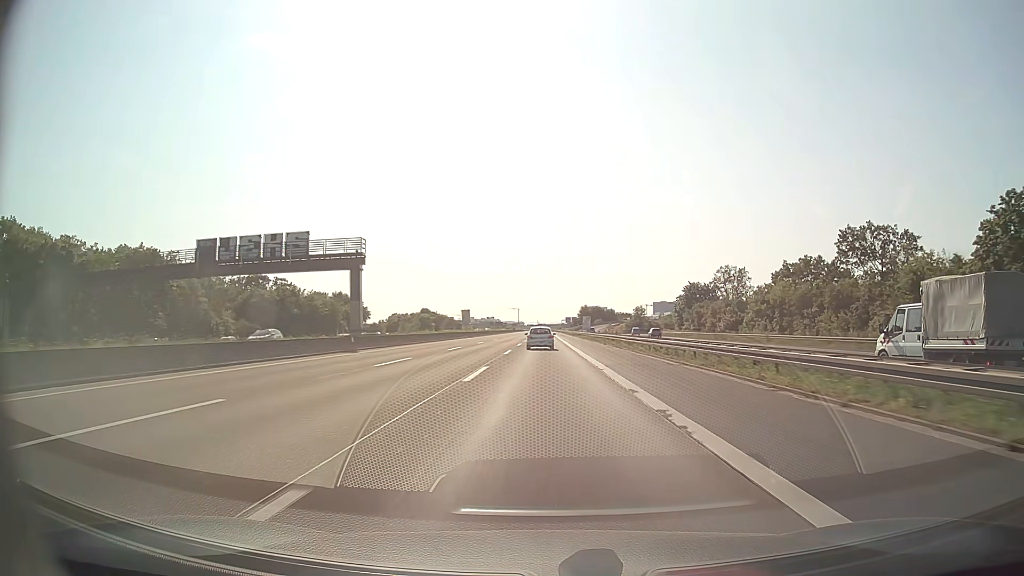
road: motorway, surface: asphalt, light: Day
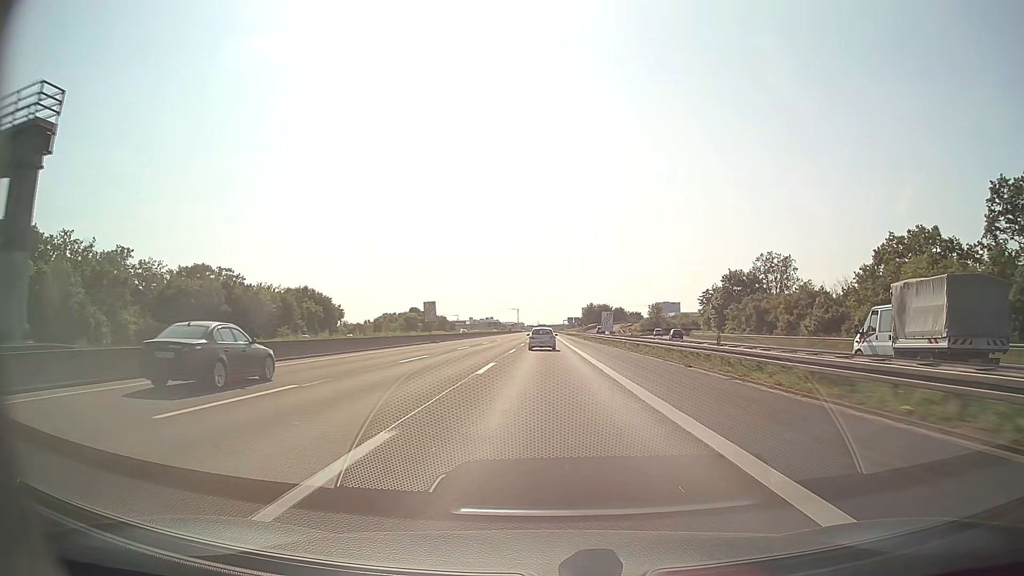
(0.0, +32.4) m; 0°
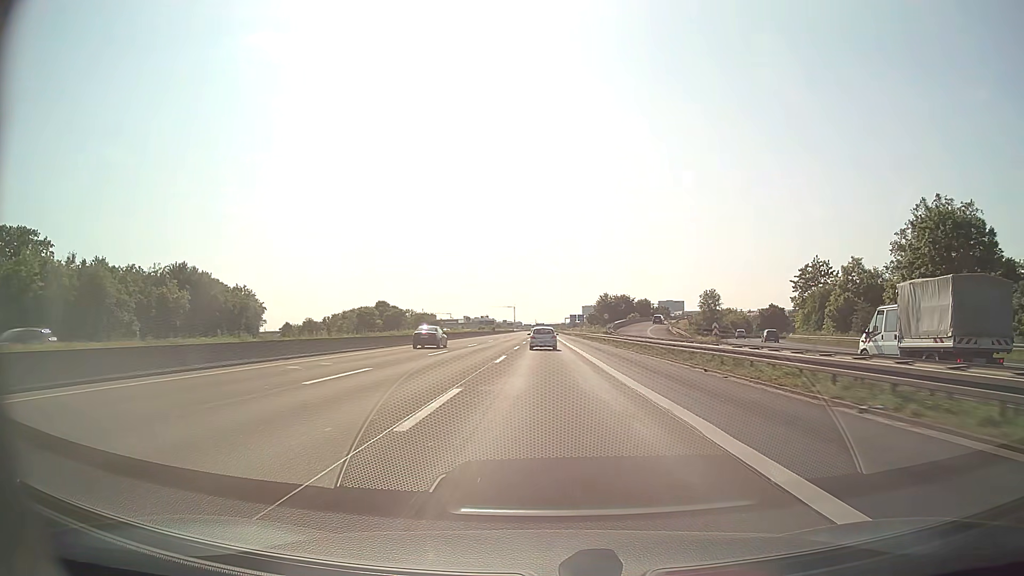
(0.0, +65.5) m; 0°
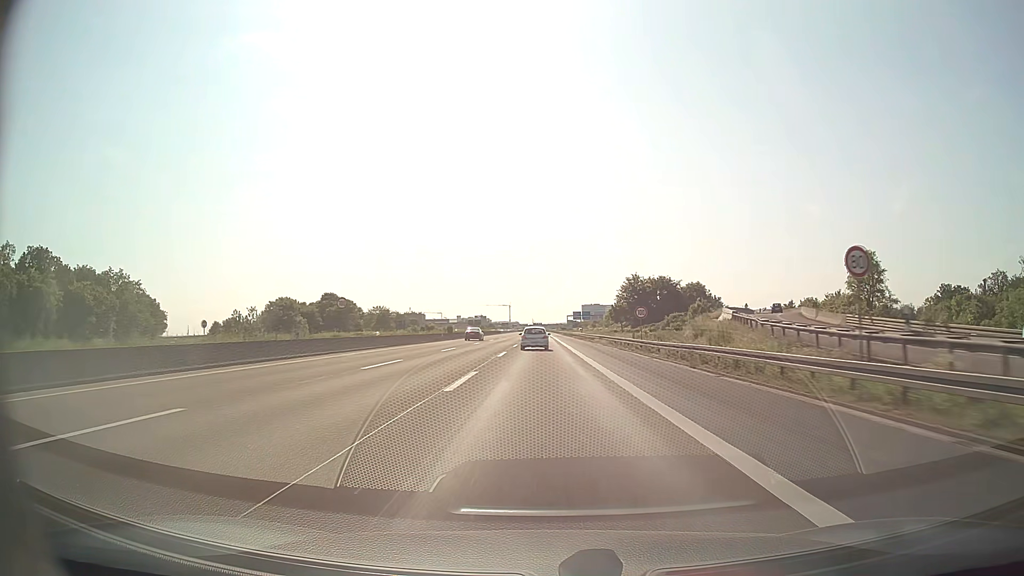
(+0.2, +65.9) m; 0°
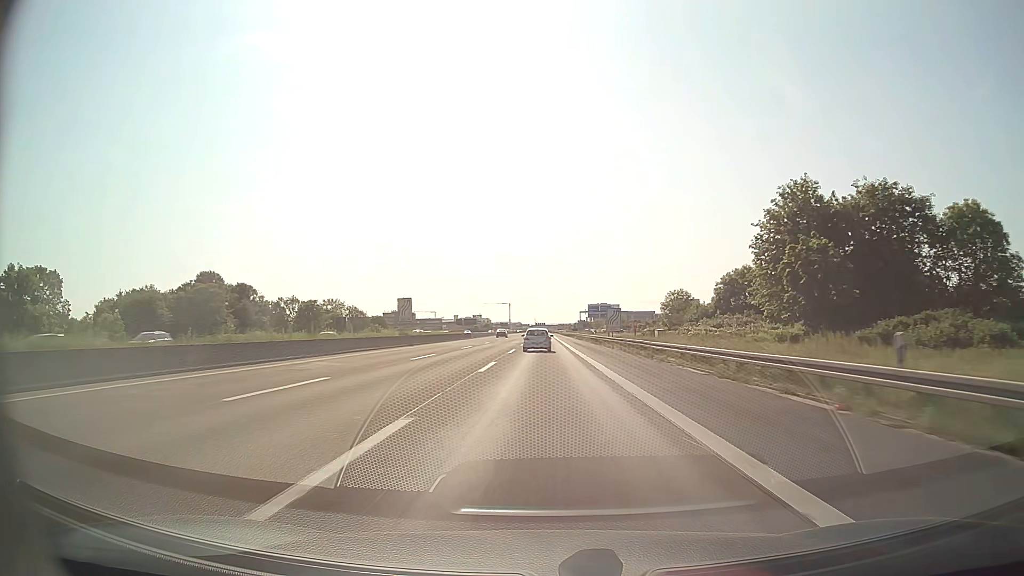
(-0.3, +82.3) m; 0°
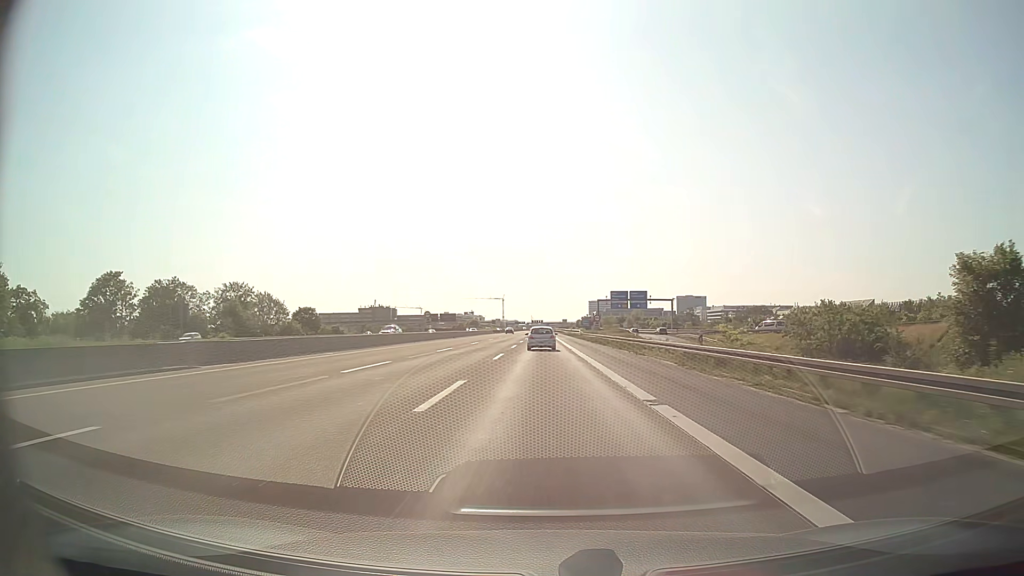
(+0.1, +82.3) m; 0°
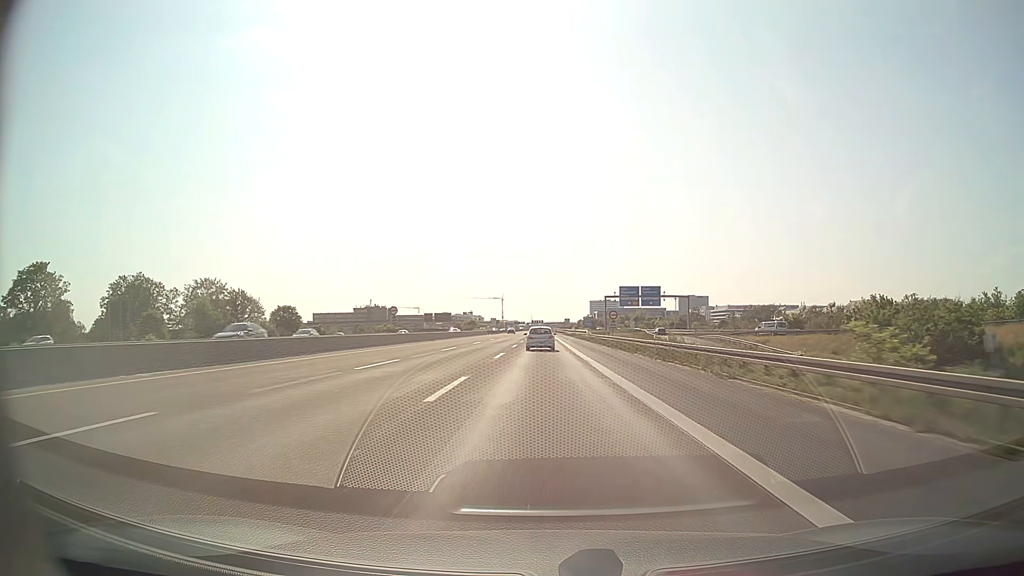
(0.0, +16.5) m; 0°
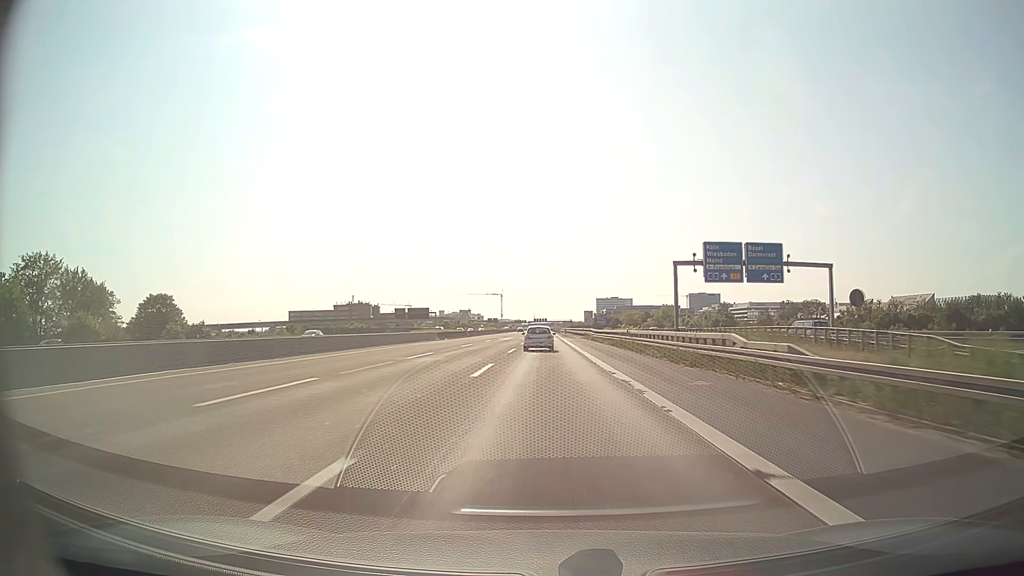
(-0.2, +65.2) m; 0°
(0, +10) (0, +20) (0, +30) (0, +40) (0, +50) (0, +60) (0, +70) (0, +80) (0, +90) (0, +100) m
